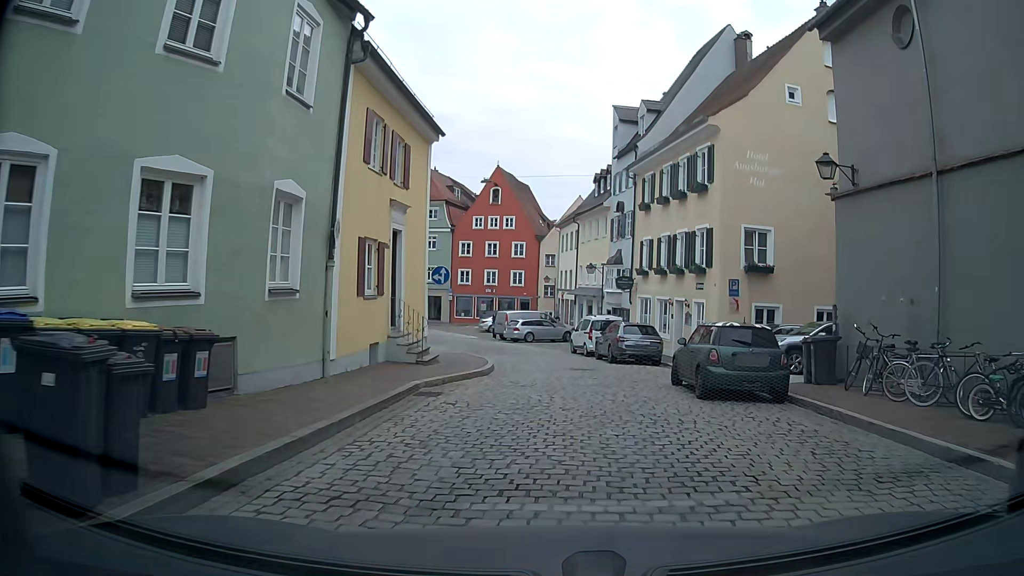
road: residential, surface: sett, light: Day
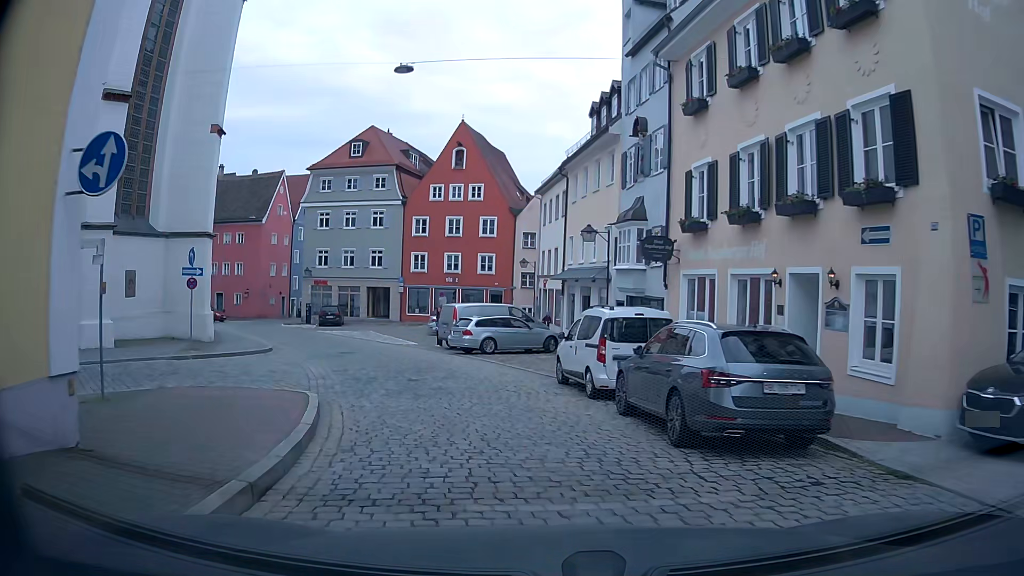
(+0.3, +15.9) m; +1°
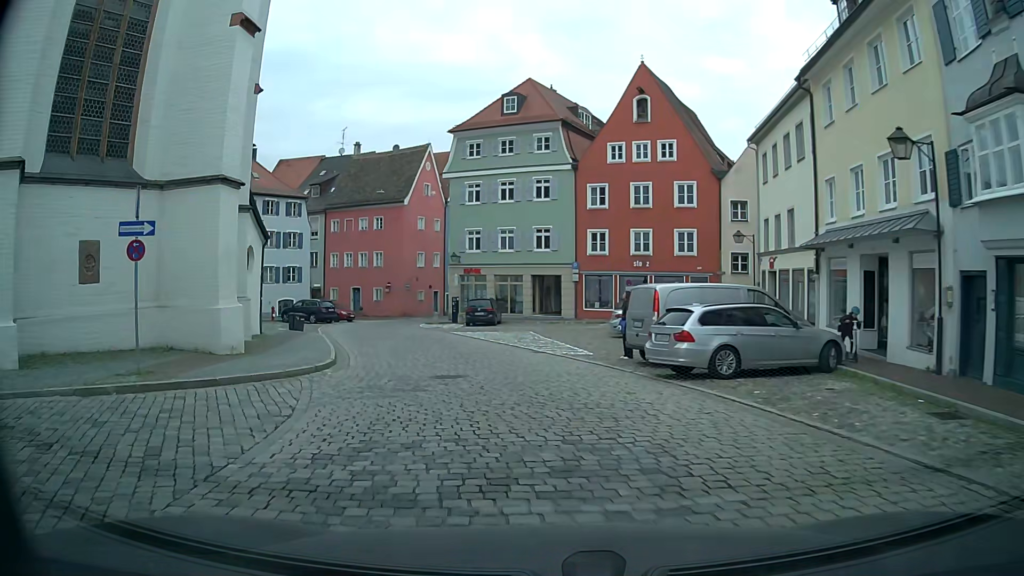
(-1.4, +12.3) m; -14°
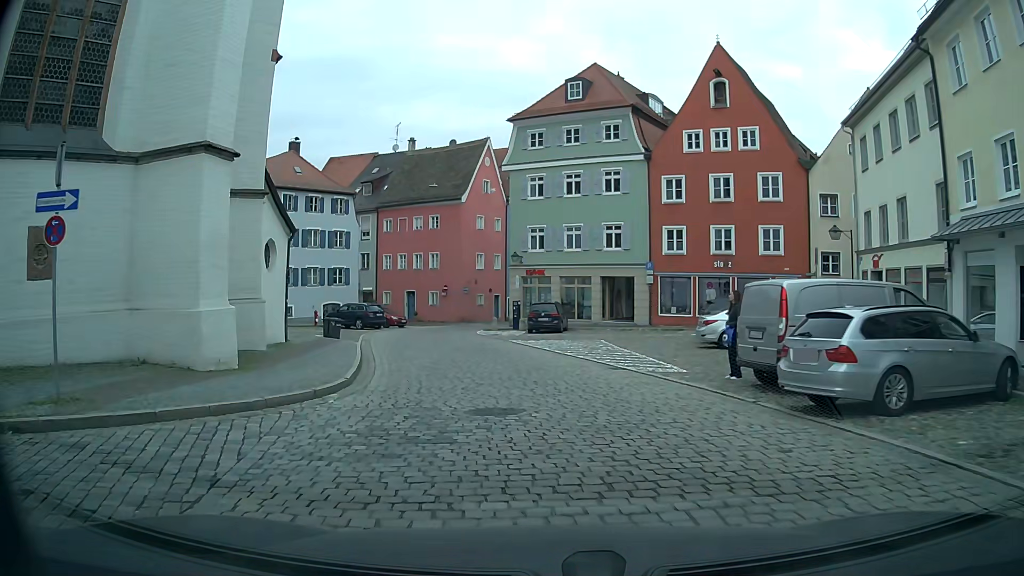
(-0.2, +4.2) m; -4°
